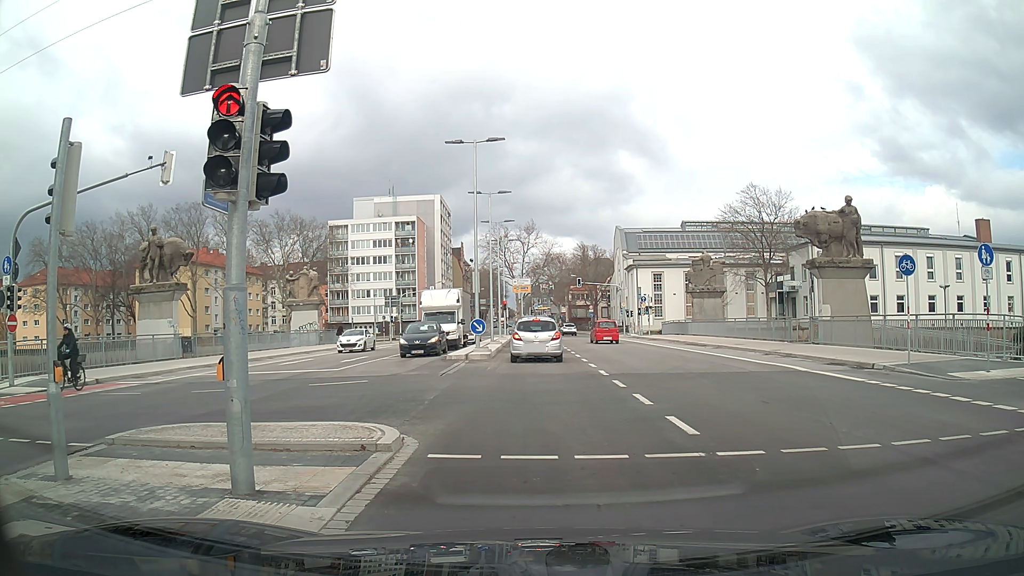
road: secondary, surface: asphalt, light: Day
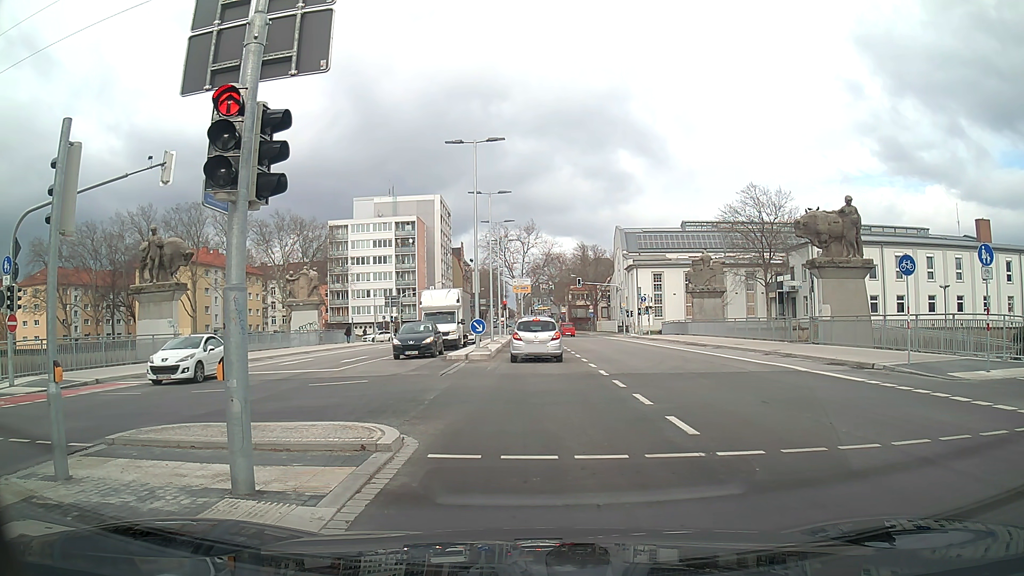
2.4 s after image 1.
(0.0, 0.0) m; 0°
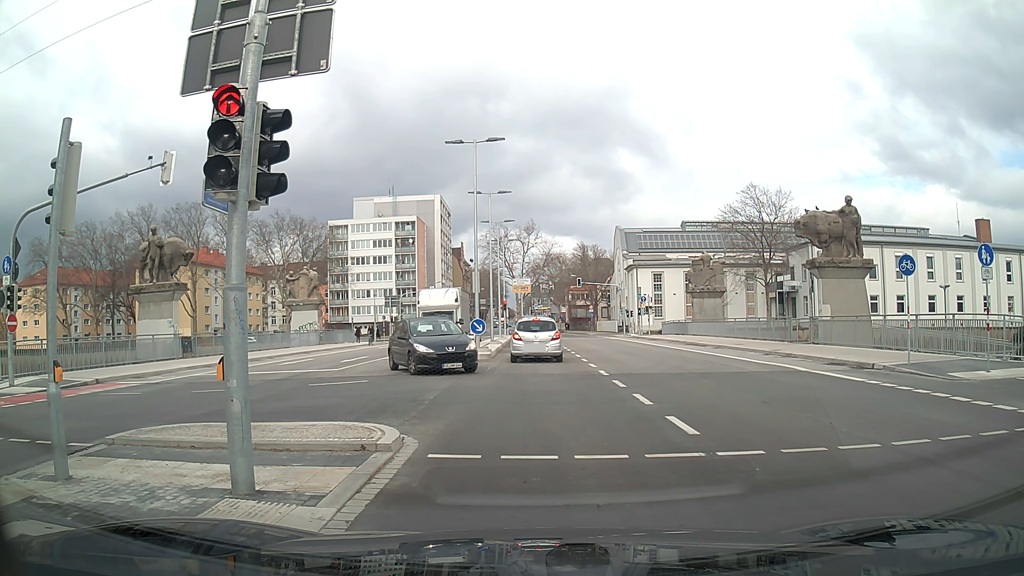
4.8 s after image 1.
(0.0, 0.0) m; 0°
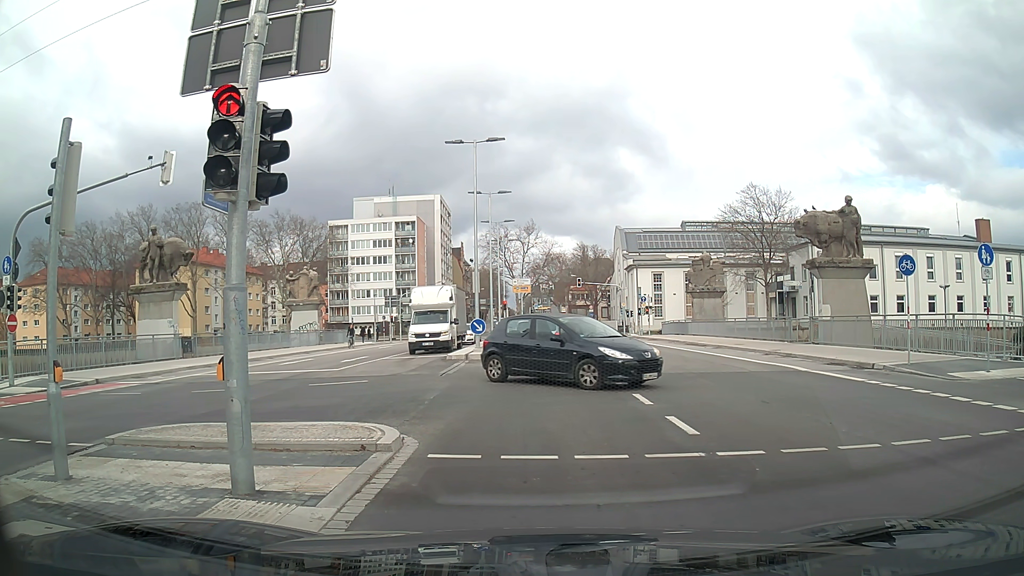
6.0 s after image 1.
(0.0, 0.0) m; 0°
(0, +10) (0, +20) (0, +30) (-1, +40) (-1, +50) (-1, +60) (-6, +69) (-14, +73) (-24, +74) (-34, +74) m
